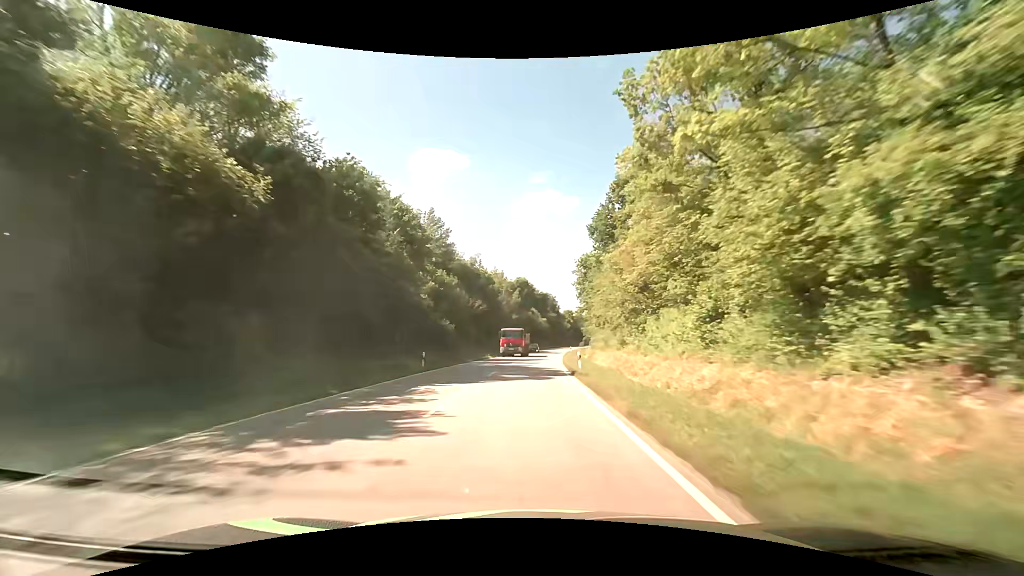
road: secondary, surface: asphalt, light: Day
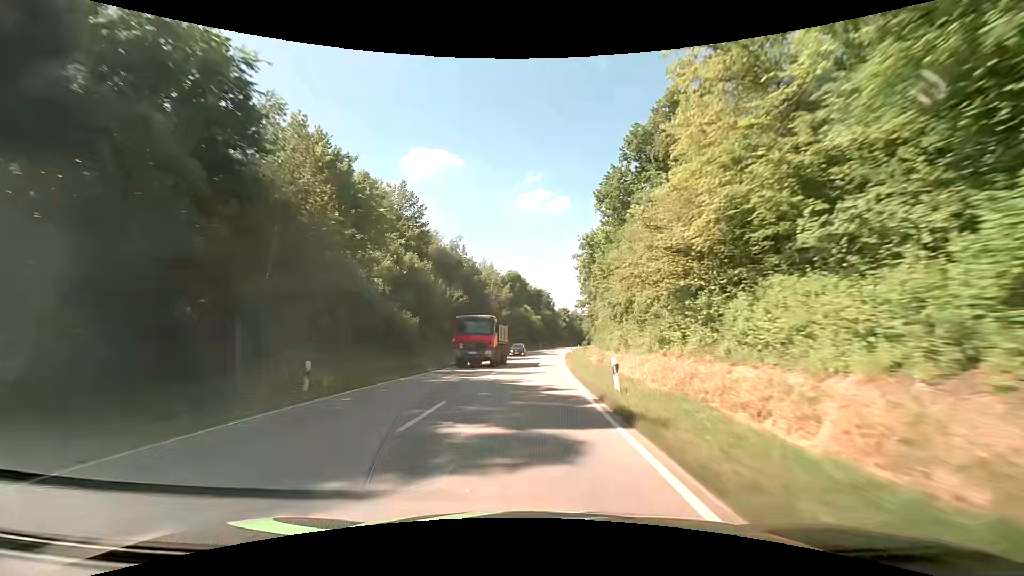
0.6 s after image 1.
(+0.1, +13.6) m; +1°
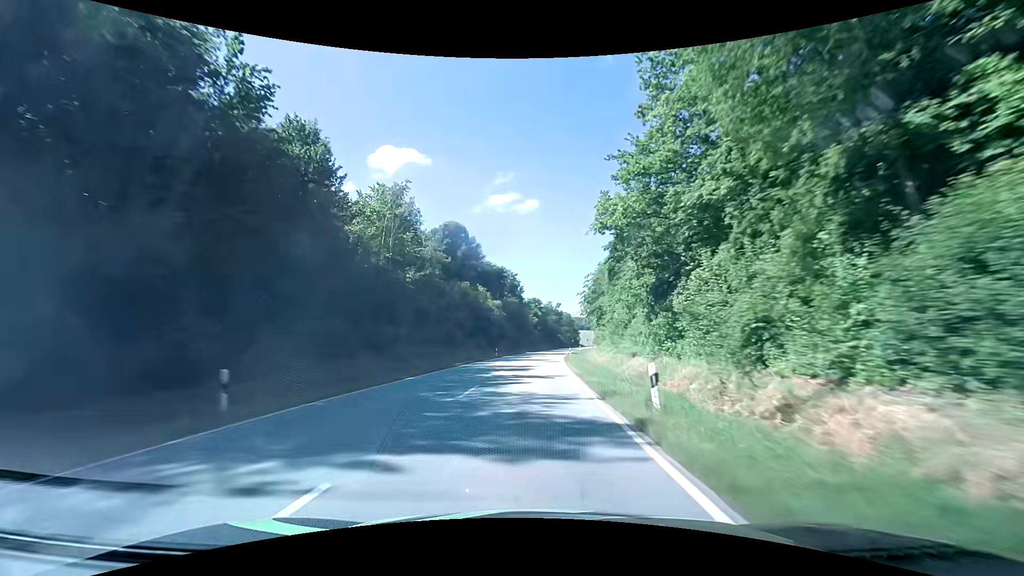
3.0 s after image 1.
(+2.0, +54.8) m; +4°
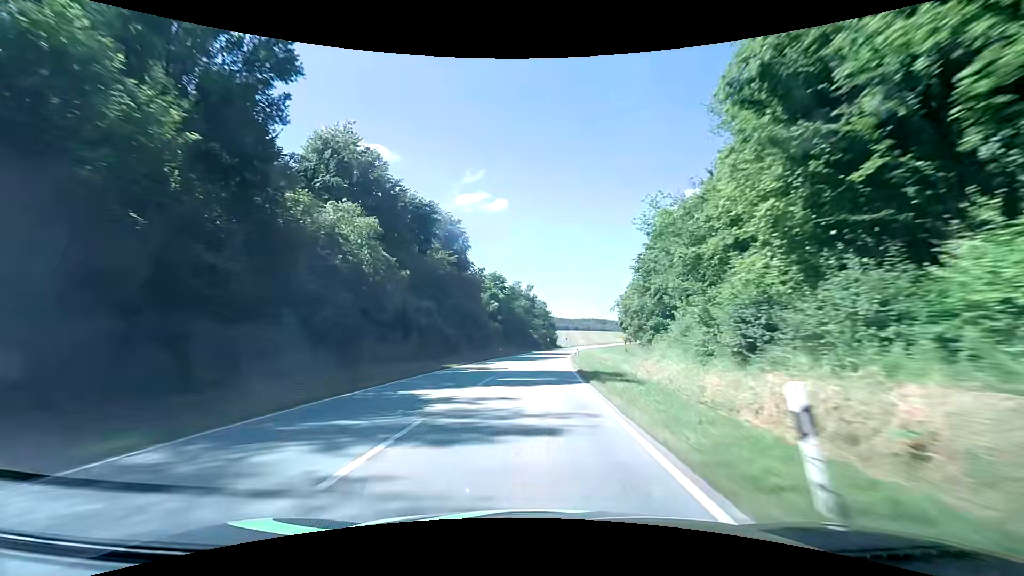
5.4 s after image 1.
(+2.0, +55.8) m; +4°
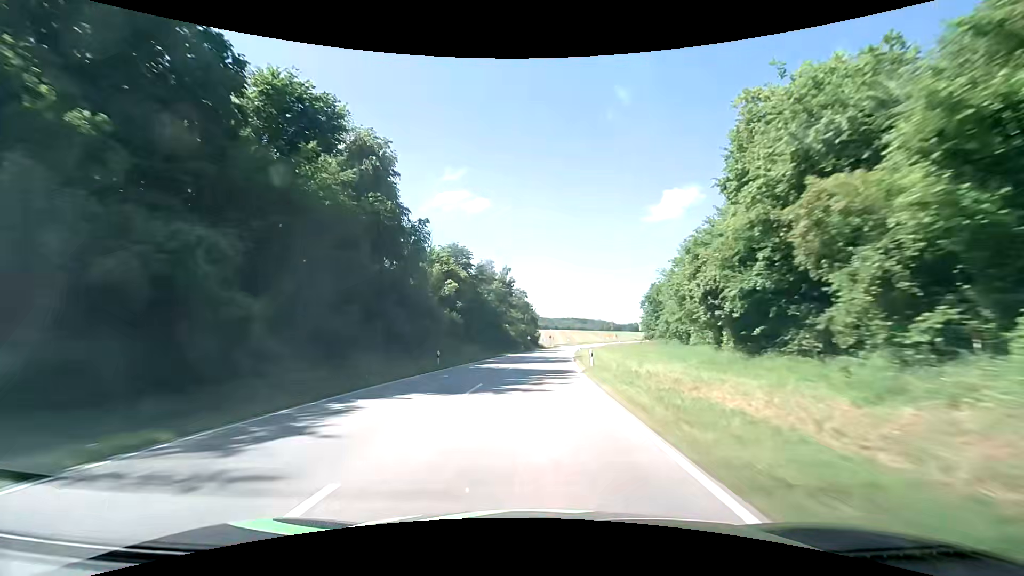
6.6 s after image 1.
(+0.3, +28.2) m; +2°
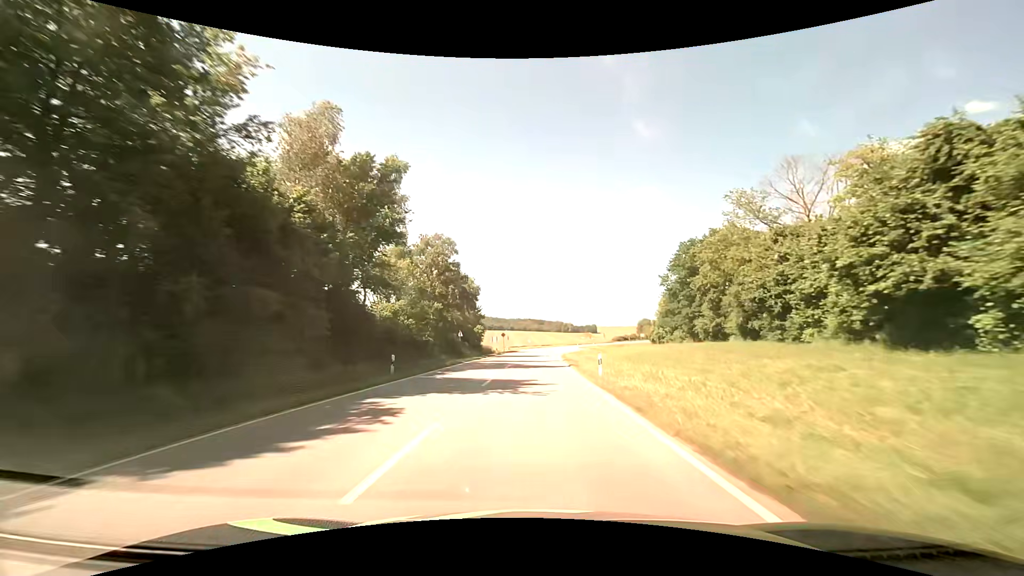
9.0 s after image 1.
(+2.5, +56.3) m; +5°
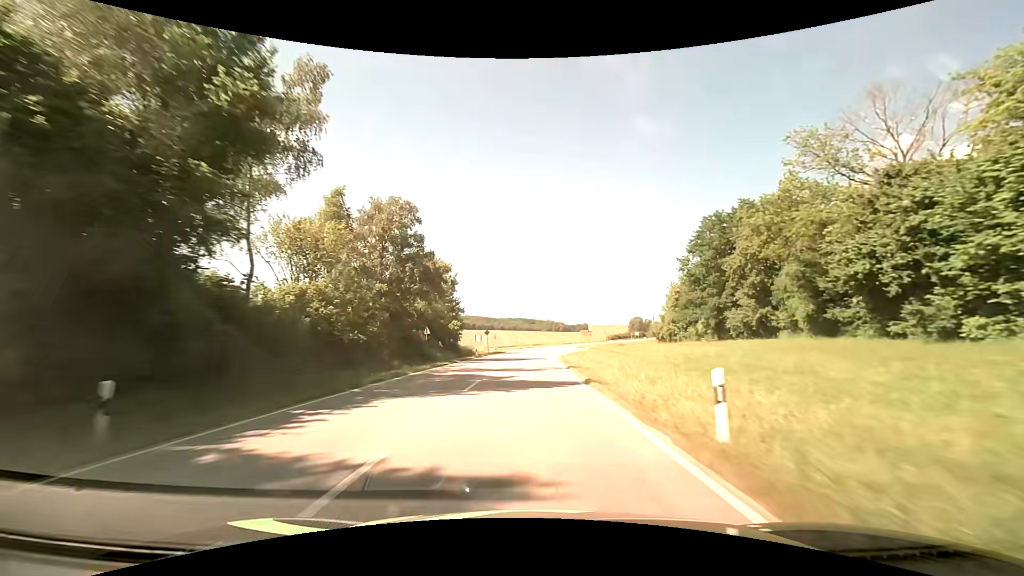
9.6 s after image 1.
(+0.2, +14.1) m; +1°
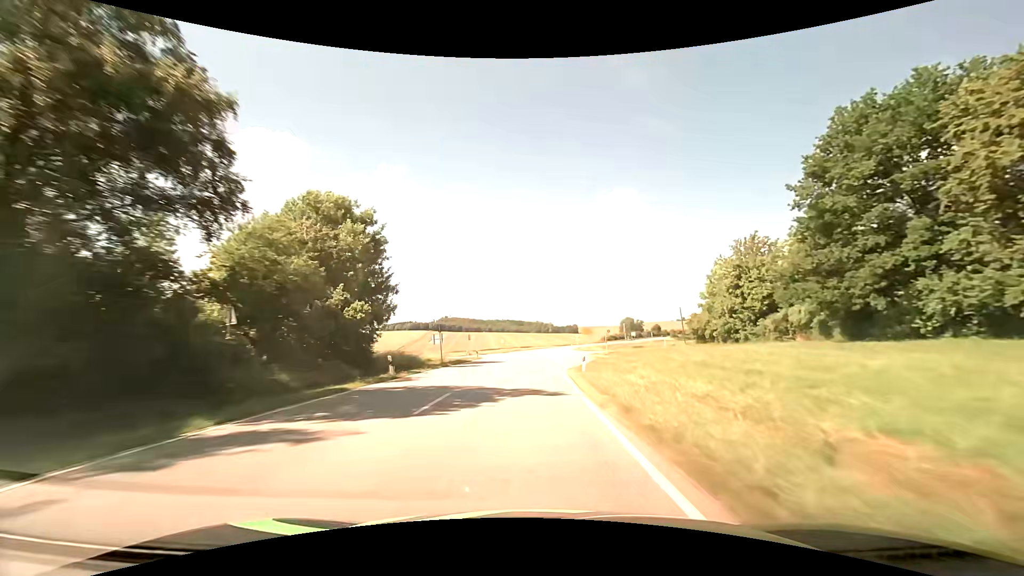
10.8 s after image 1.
(+0.3, +28.3) m; +2°
(0, +10) (0, +20) (0, +30) (0, +40) (+1, +50) (+1, +60) (+2, +70) (+3, +80) (+4, +90) (+5, +100) m
